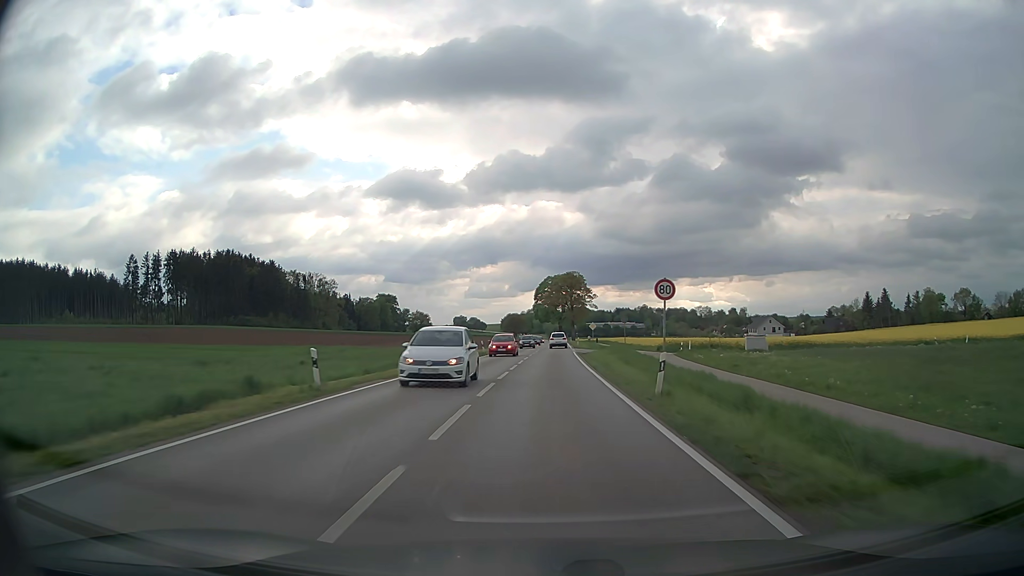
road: secondary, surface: asphalt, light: Day
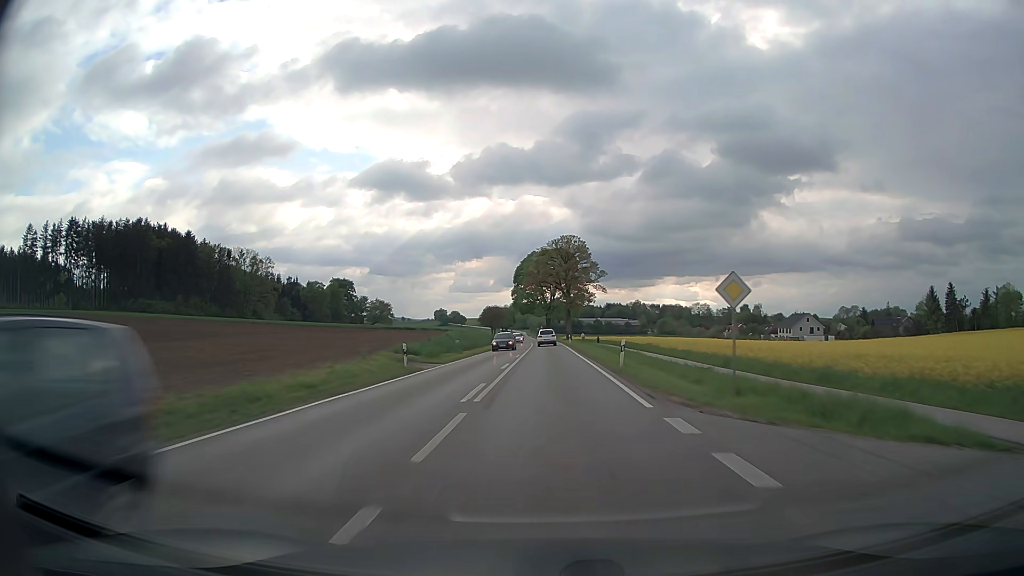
(+0.6, +54.6) m; +1°
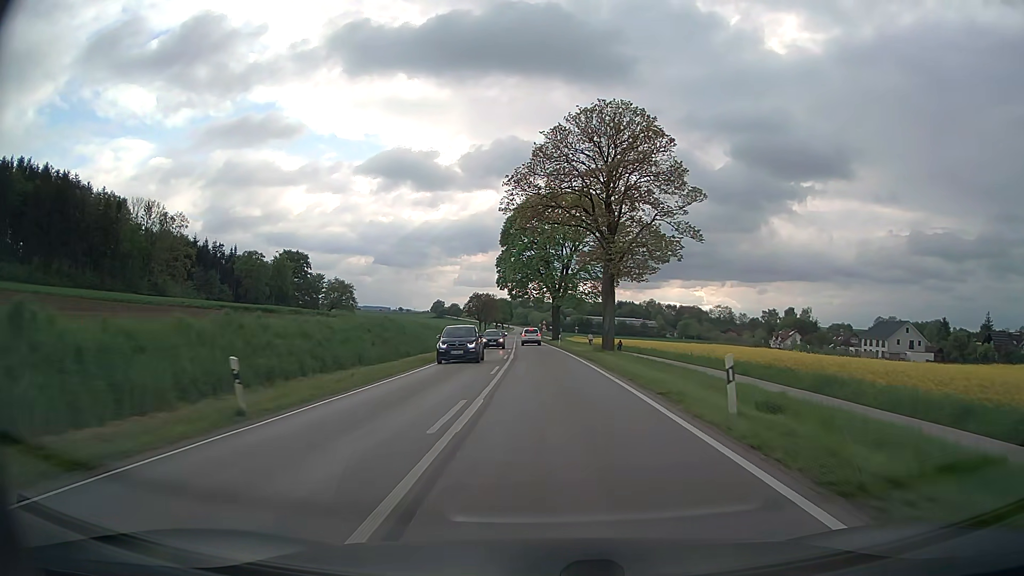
(0.0, +63.0) m; 0°
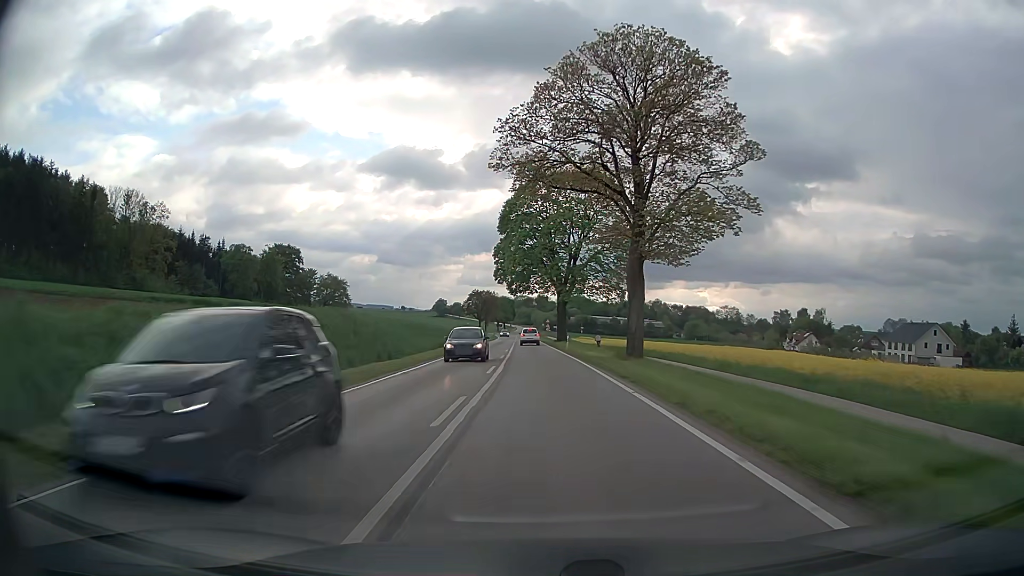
(0.0, +11.6) m; 0°
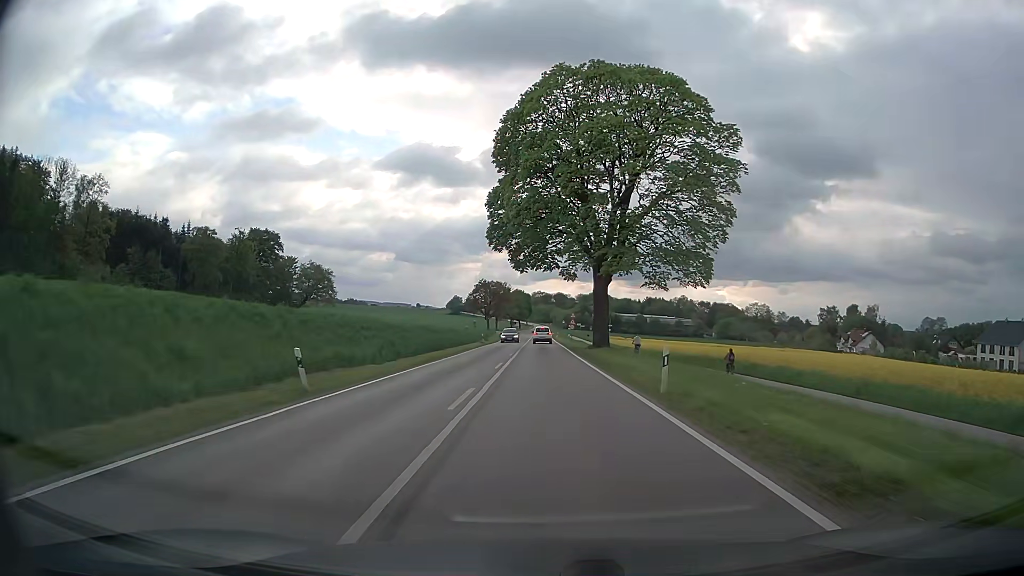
(-0.5, +32.7) m; -1°
(0, +10) (0, +20) (0, +30) (0, +40) (0, +50) (0, +60) (-1, +70) (-1, +80) (-1, +90) (-1, +100) m
